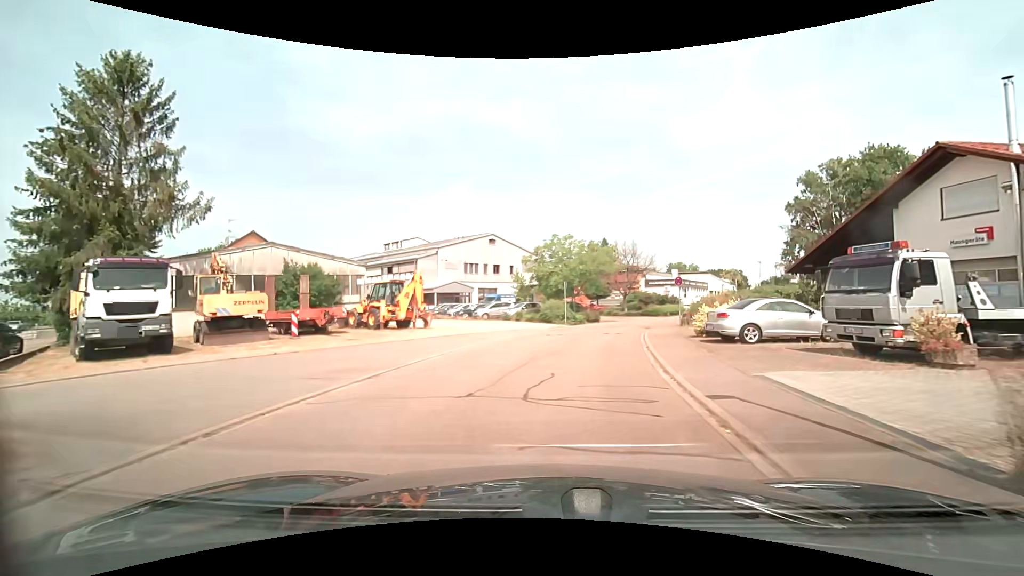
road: residential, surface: asphalt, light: Day
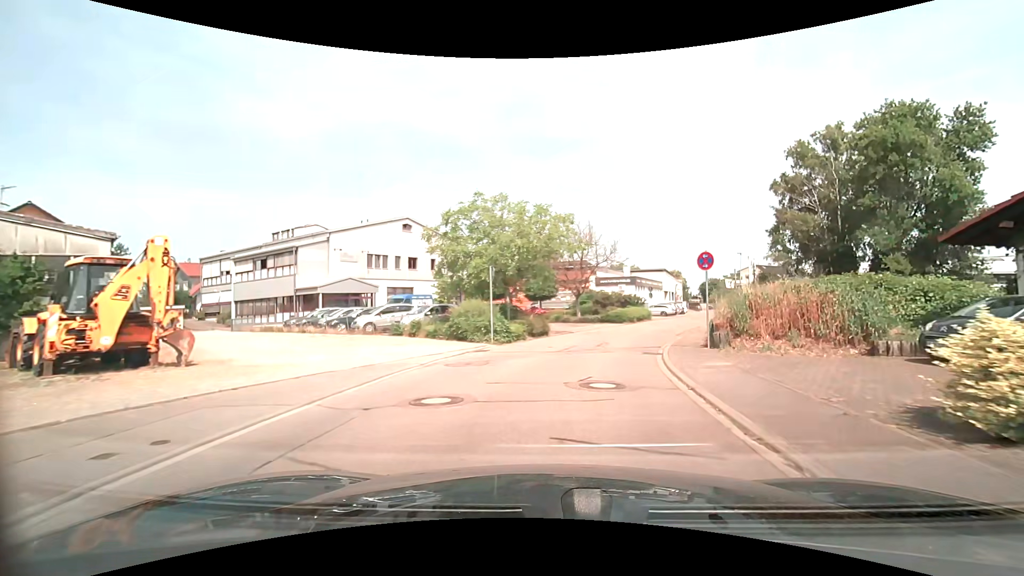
(+0.8, +15.2) m; +6°
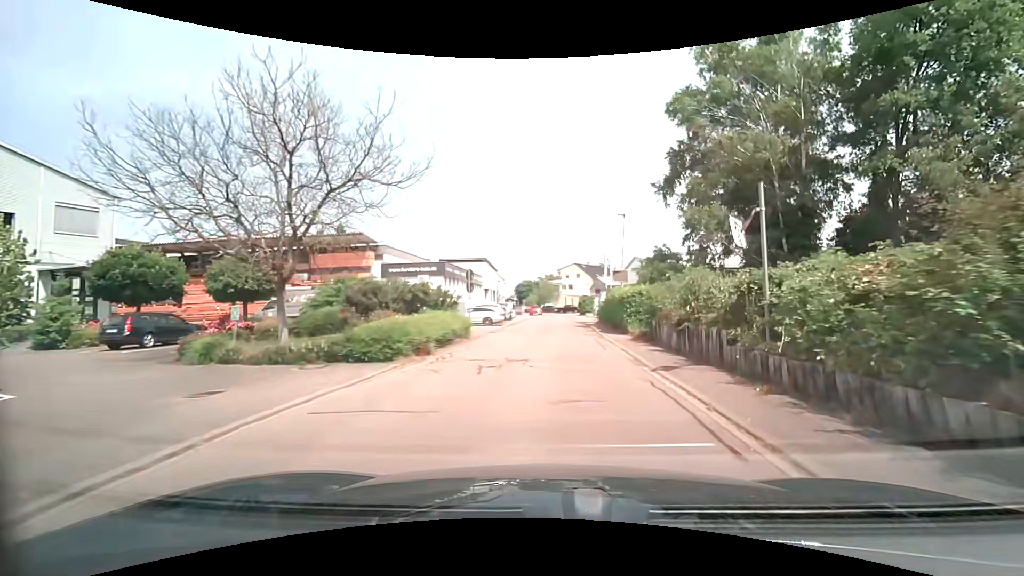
(+4.5, +25.8) m; +21°
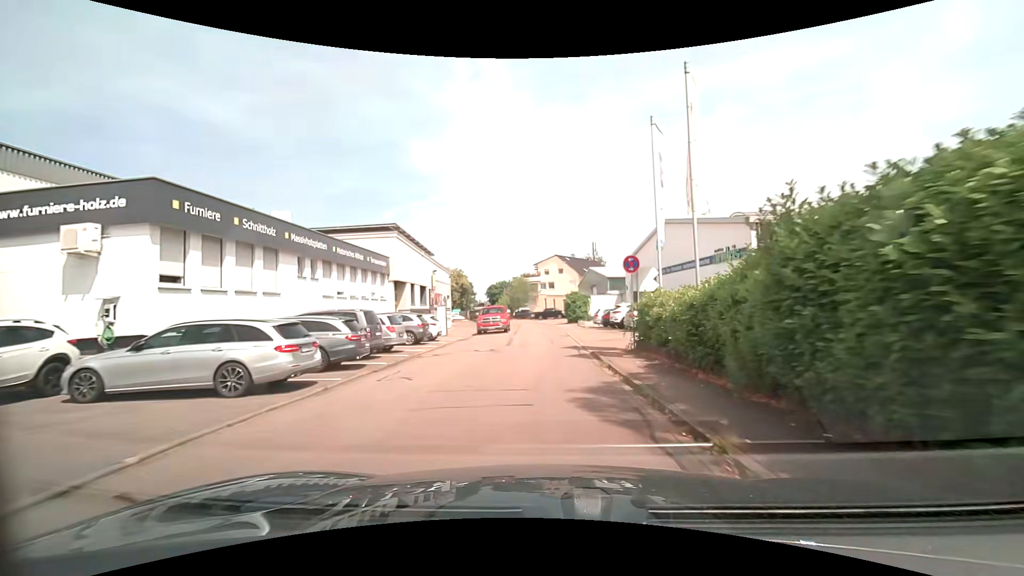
(+1.5, +28.7) m; +3°
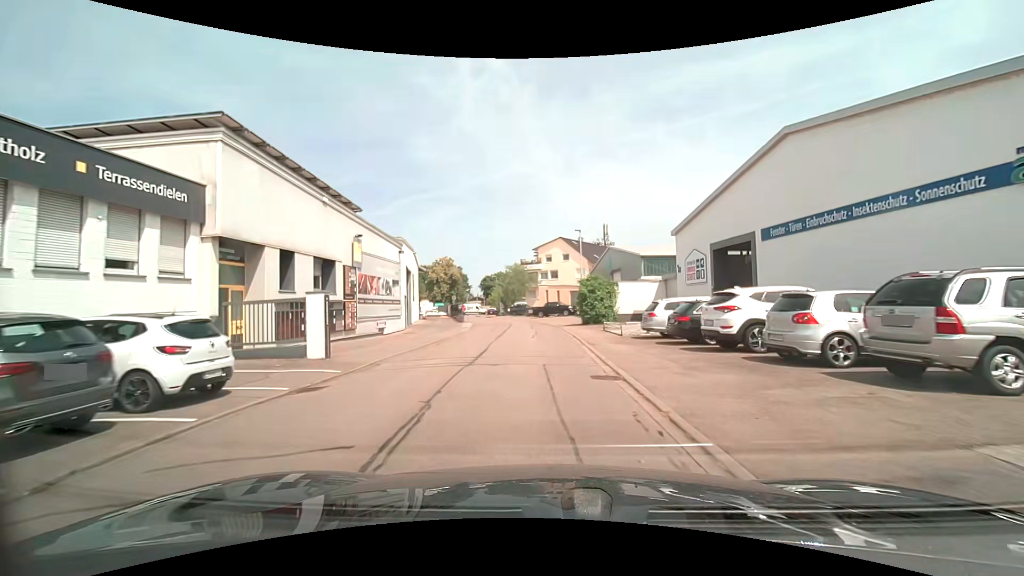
(-0.1, +18.4) m; -1°
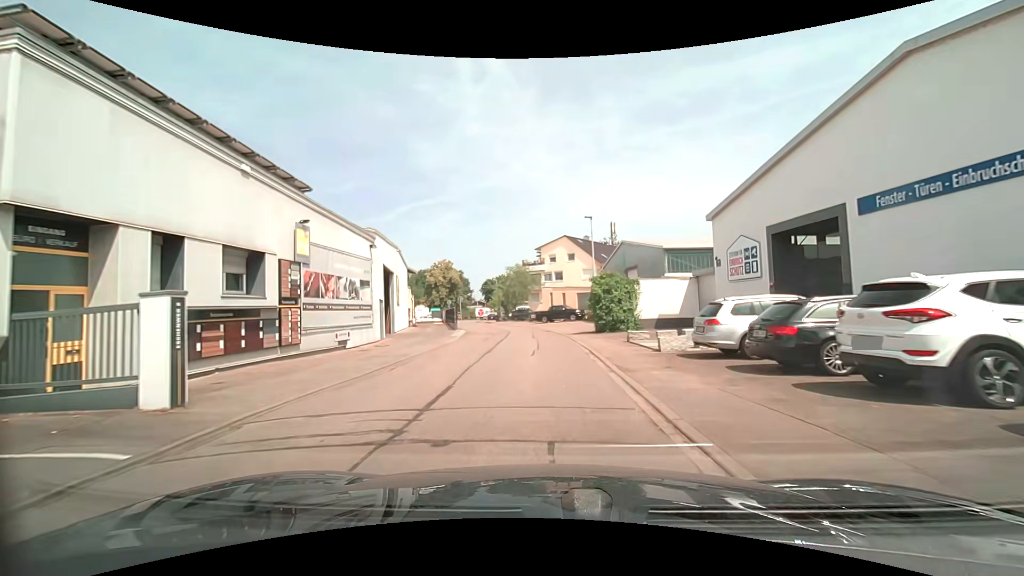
(0.0, +6.2) m; 0°
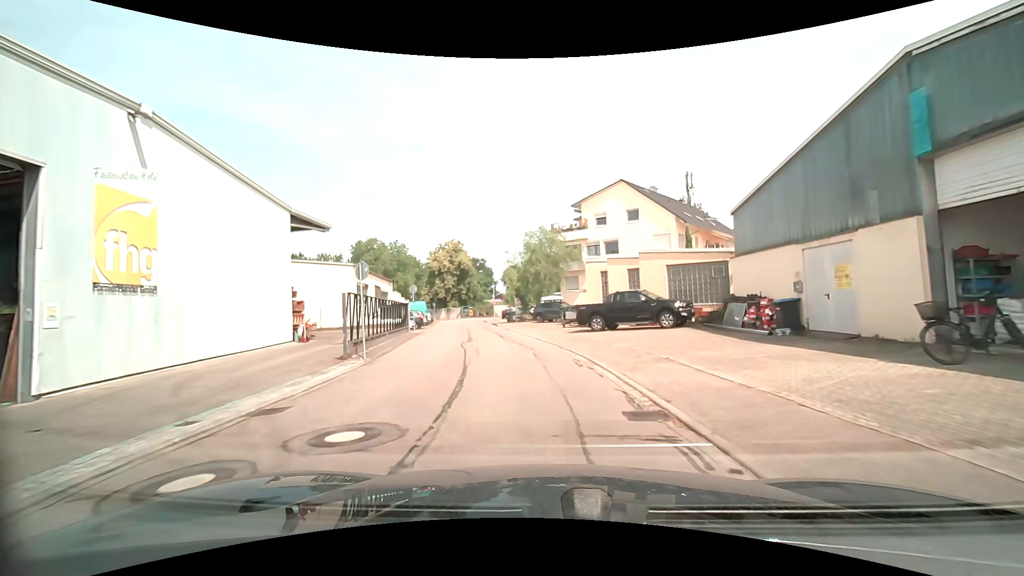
(-0.6, +29.4) m; -4°
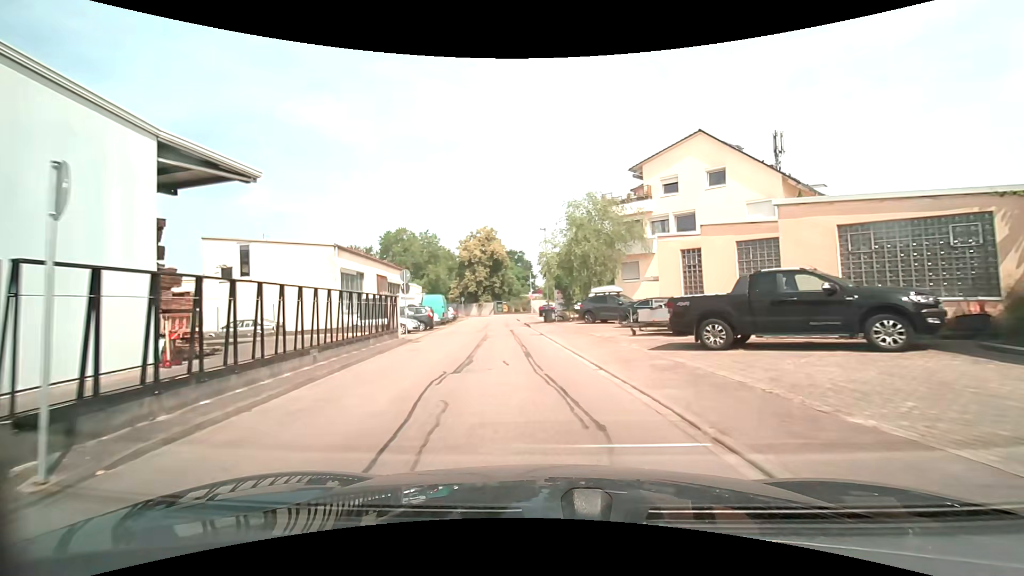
(-0.4, +11.0) m; -5°
